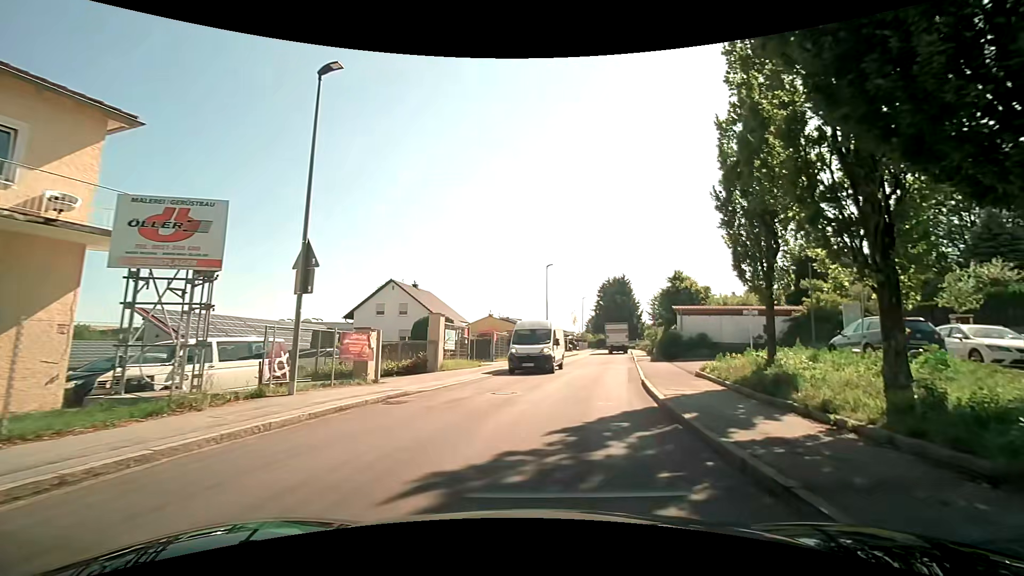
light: Day
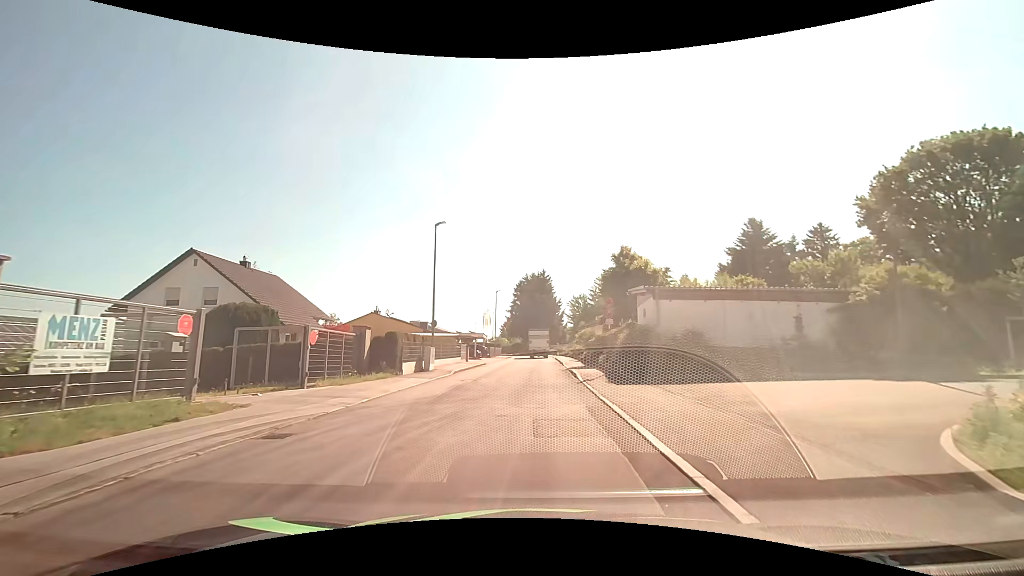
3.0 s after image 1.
(+1.8, +17.2) m; +10°
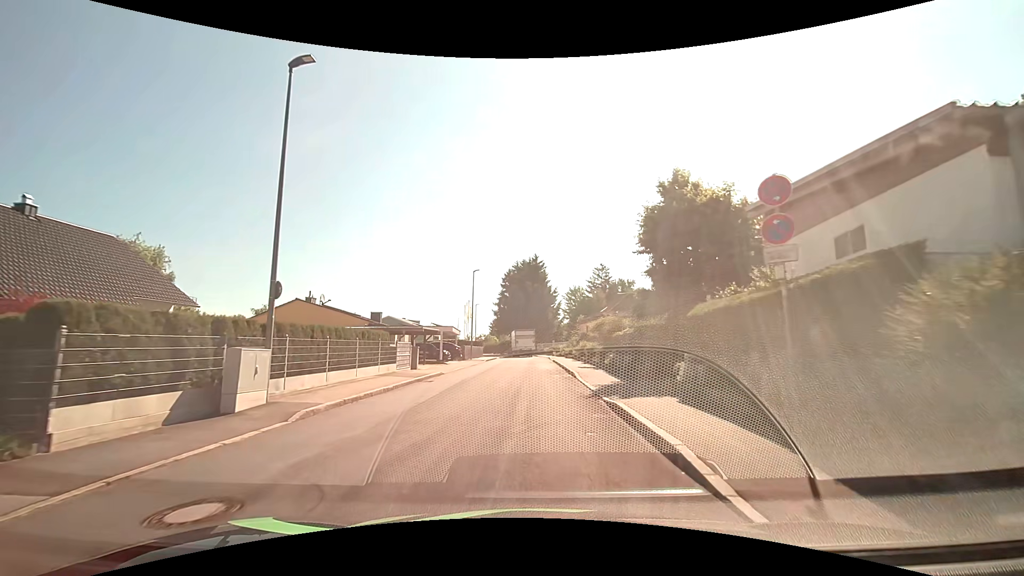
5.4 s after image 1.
(+0.1, +16.5) m; +1°
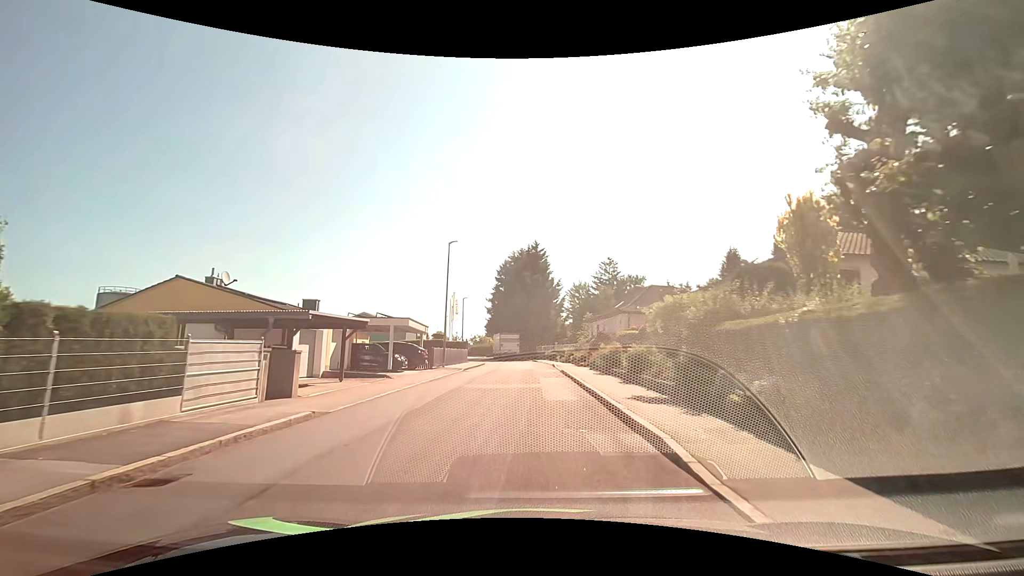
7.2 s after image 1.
(0.0, +13.9) m; 0°
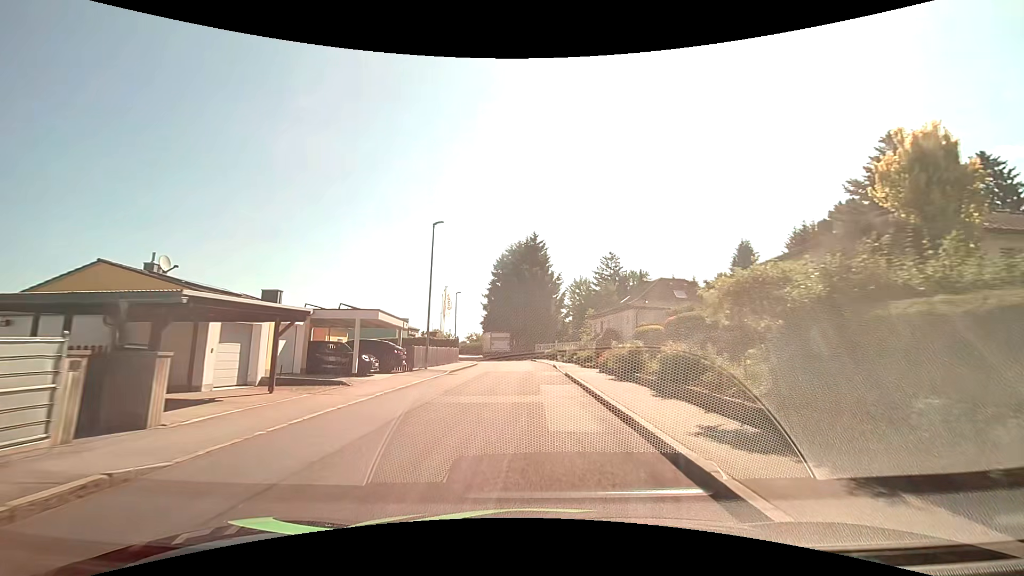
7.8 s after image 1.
(0.0, +4.9) m; +1°
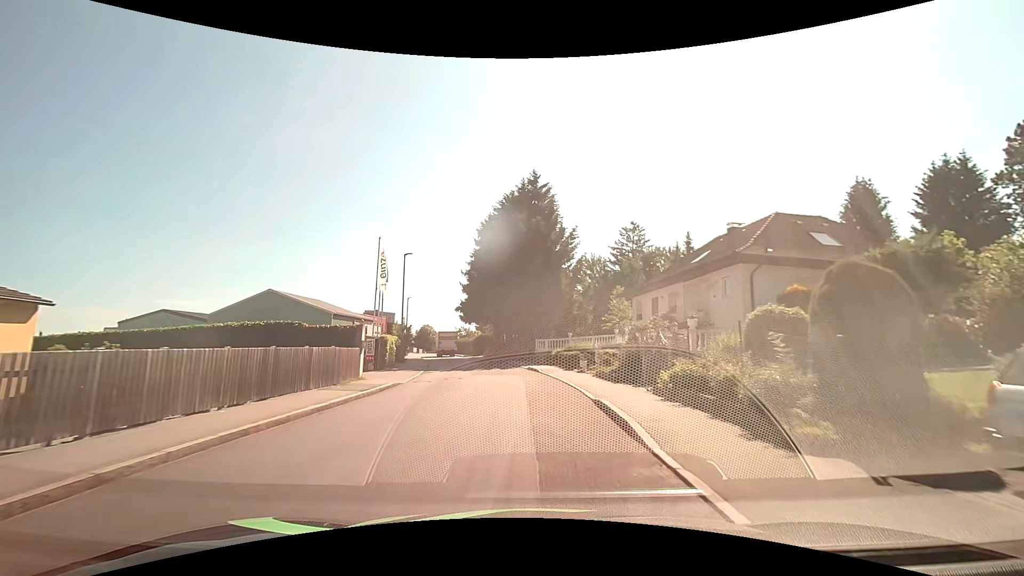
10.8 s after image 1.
(+0.1, +25.2) m; 0°
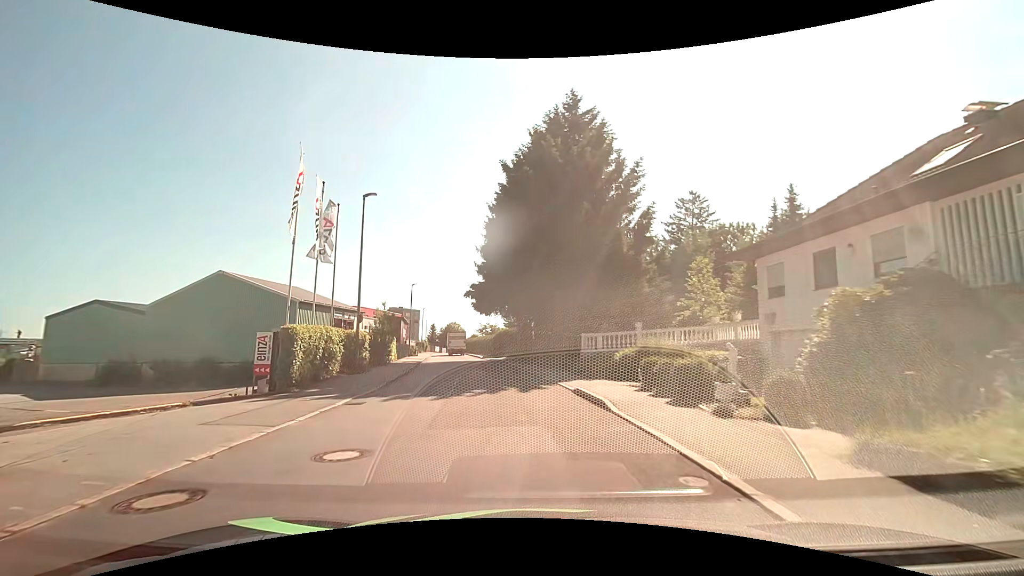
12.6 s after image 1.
(-0.4, +15.3) m; -4°
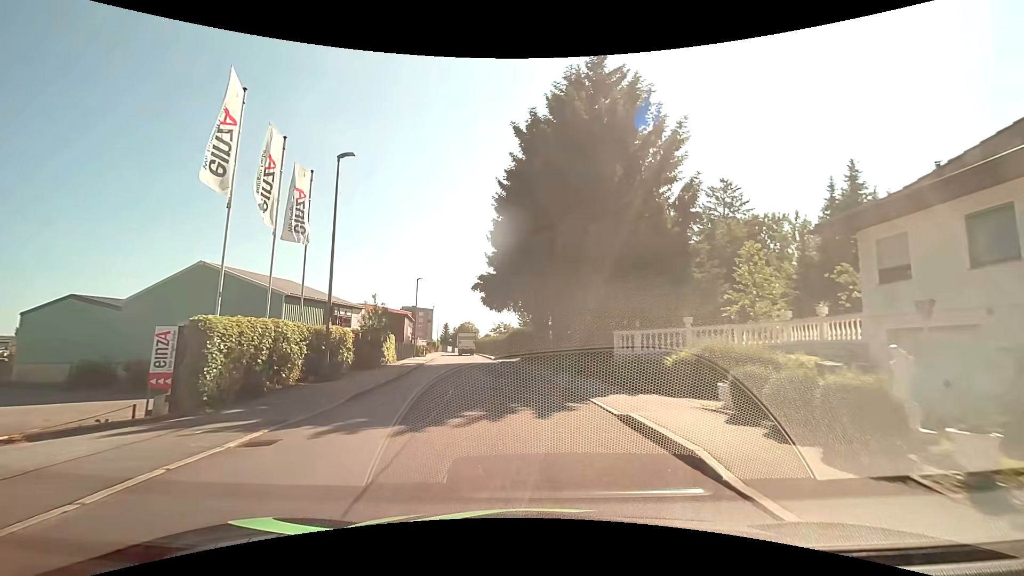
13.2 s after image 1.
(-0.1, +5.0) m; -2°
